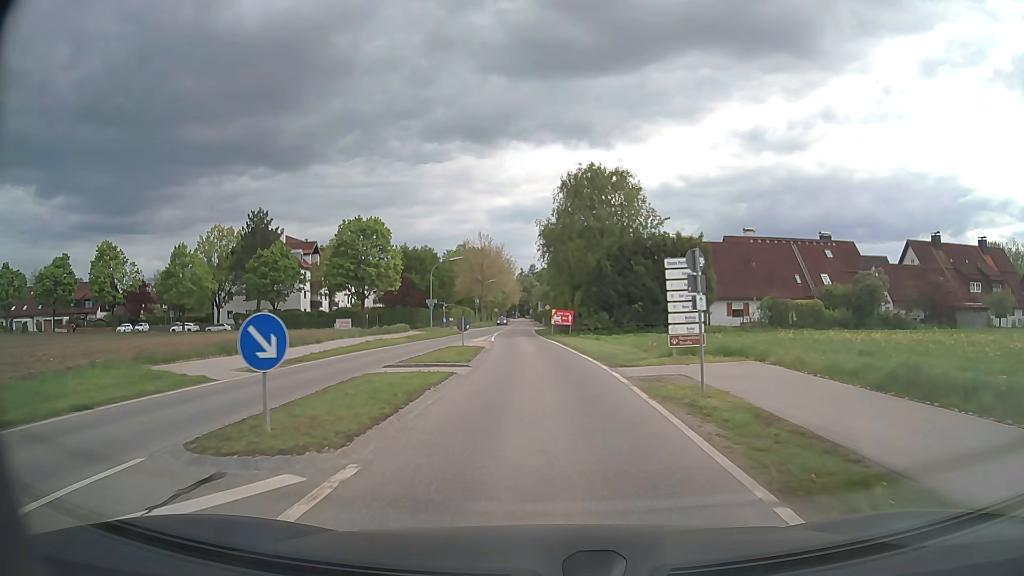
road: secondary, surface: asphalt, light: Day
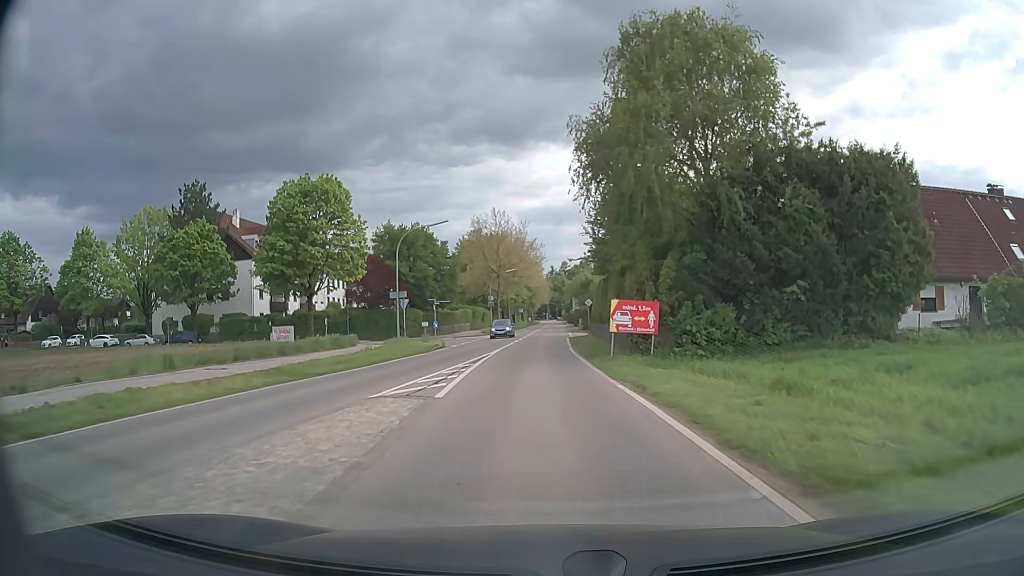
(-0.6, +27.1) m; -2°
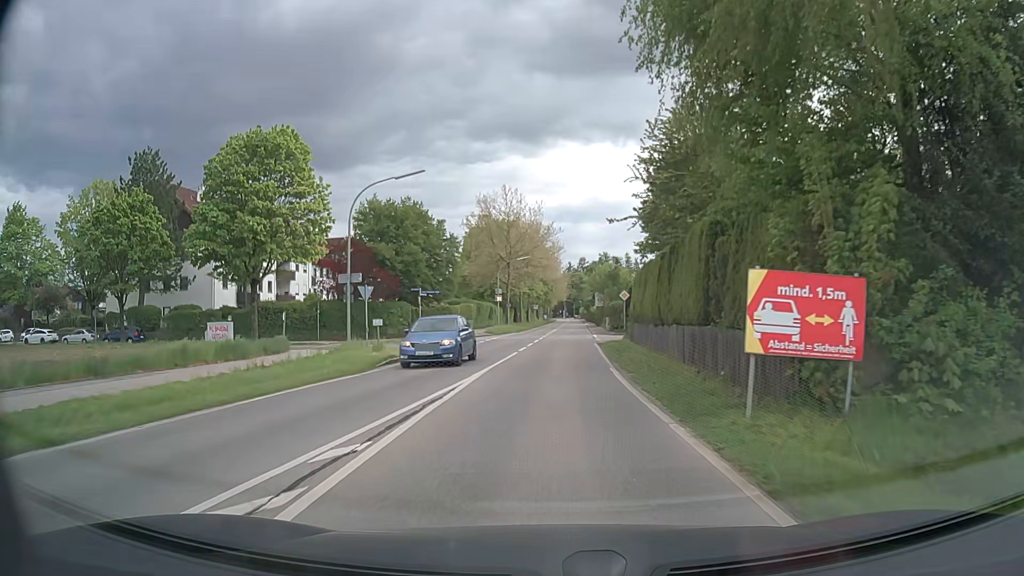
(-0.2, +13.5) m; -2°
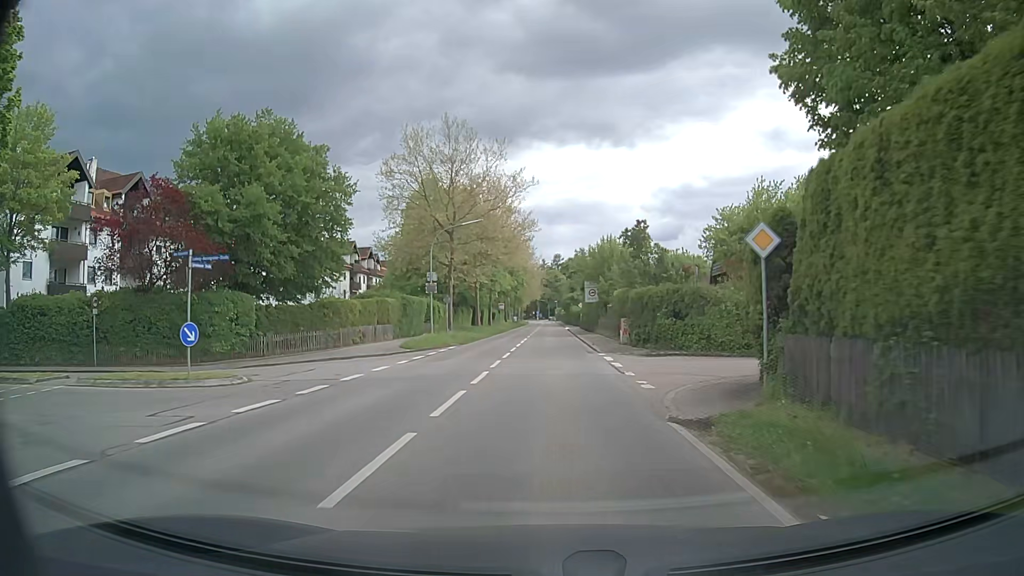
(+0.4, +26.8) m; +2°
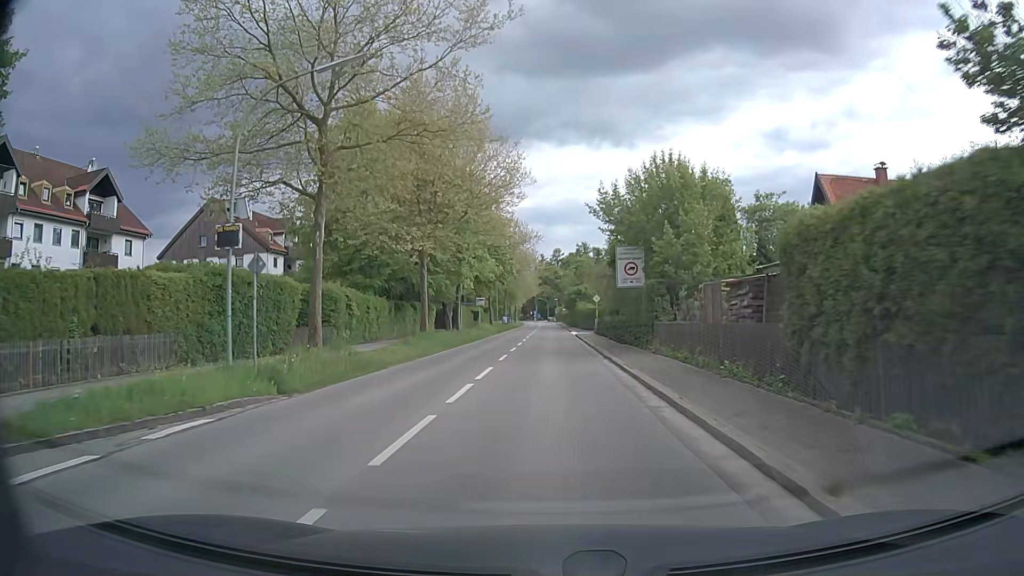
(0.0, +26.9) m; 0°
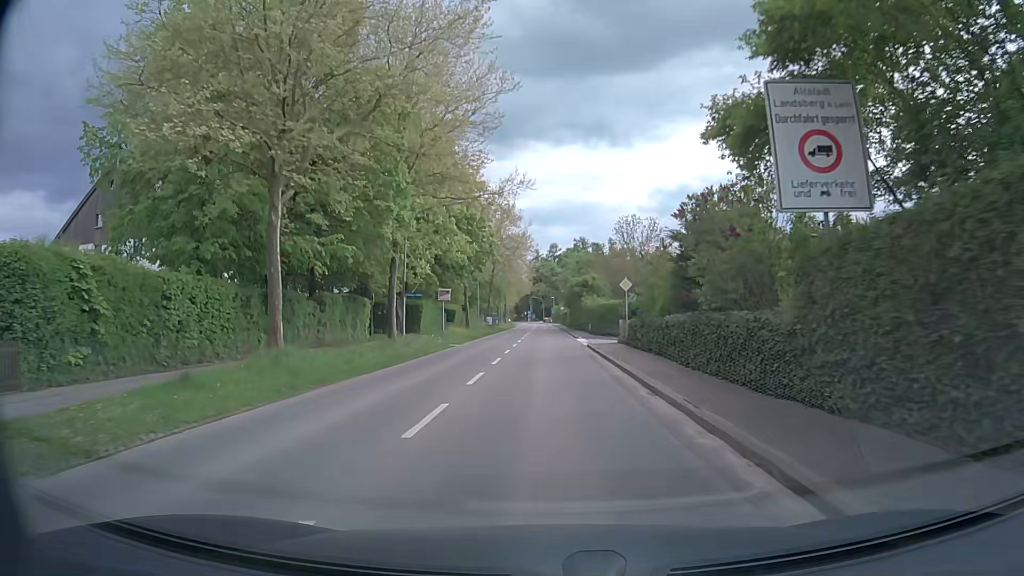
(-0.1, +20.7) m; 0°
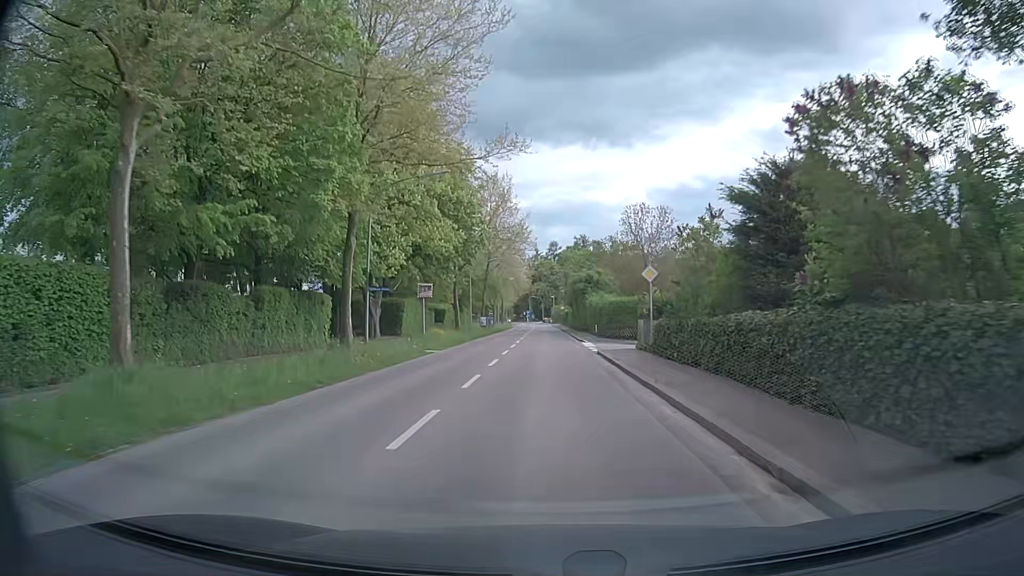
(0.0, +7.0) m; 0°
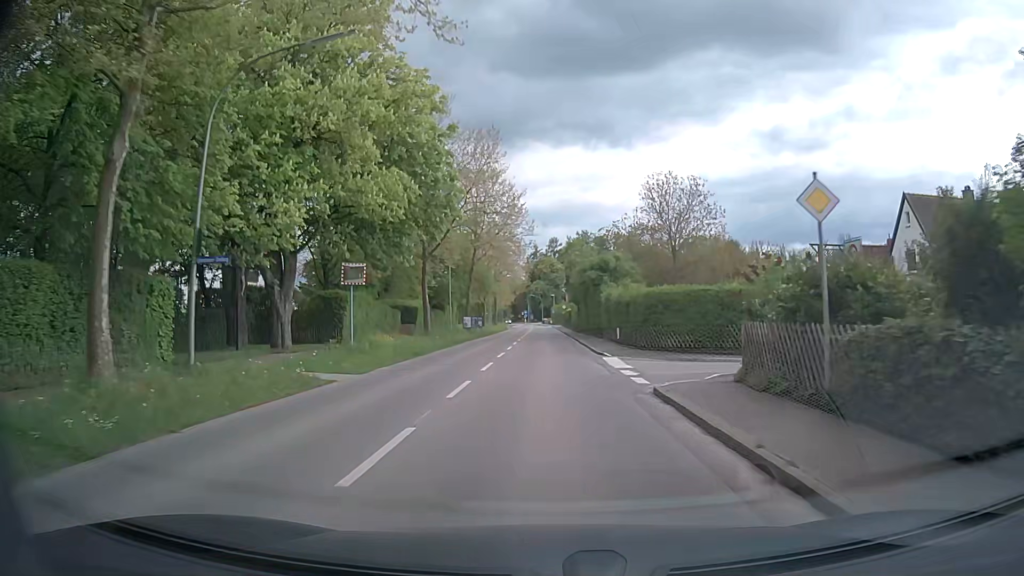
(0.0, +14.2) m; +1°
(0, +10) (0, +20) (0, +30) (0, +40) (-1, +50) (-1, +60) (-1, +70) (-1, +80) (-1, +90) (-2, +100) m
